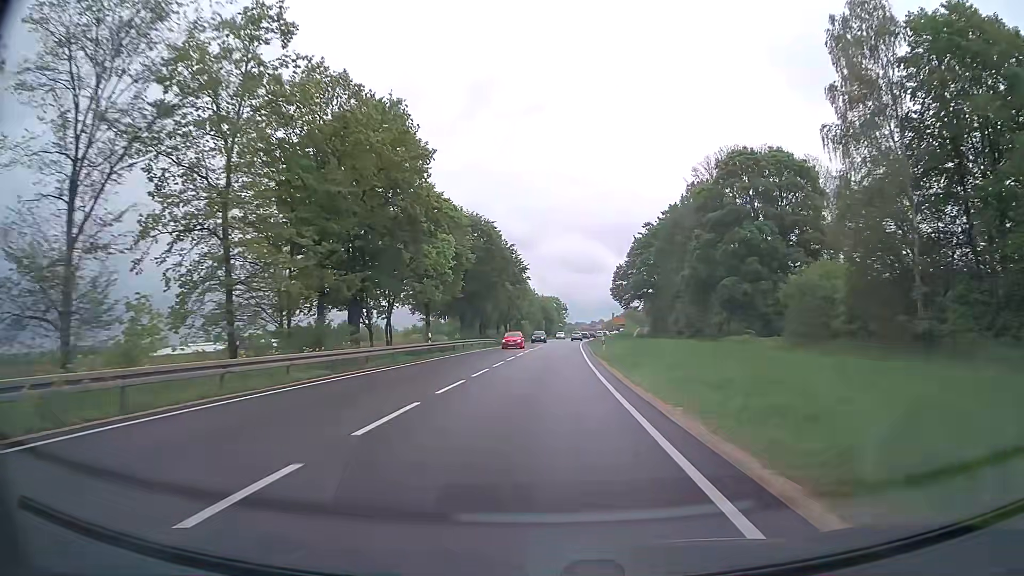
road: primary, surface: asphalt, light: Day
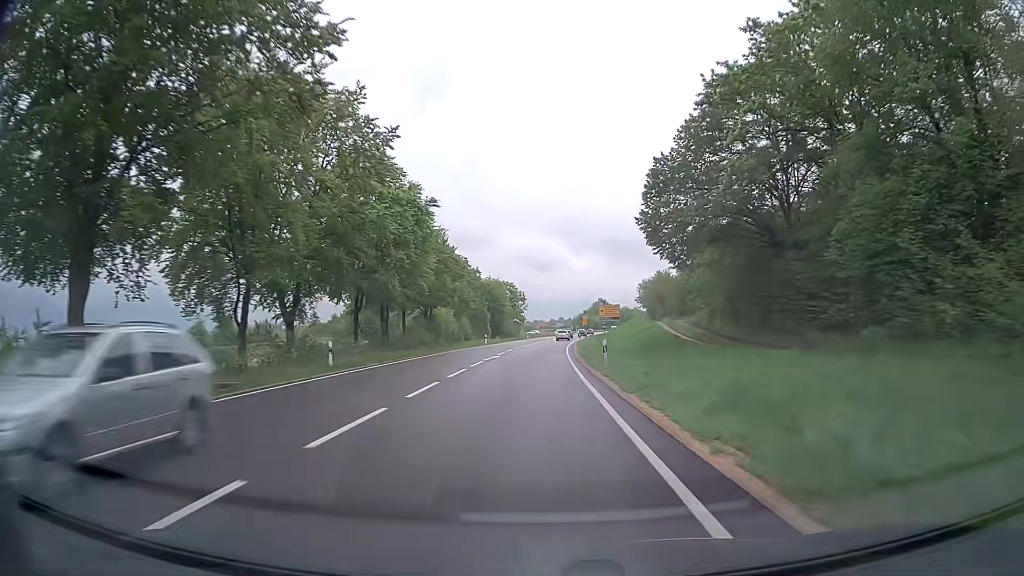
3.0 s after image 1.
(+1.9, +60.6) m; +4°
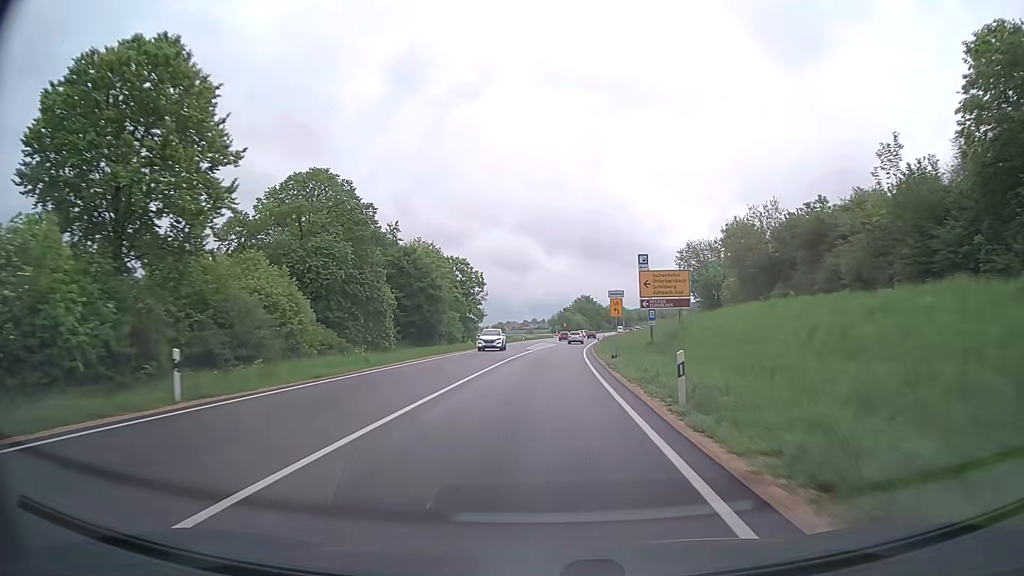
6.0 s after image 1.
(+0.6, +57.5) m; +2°
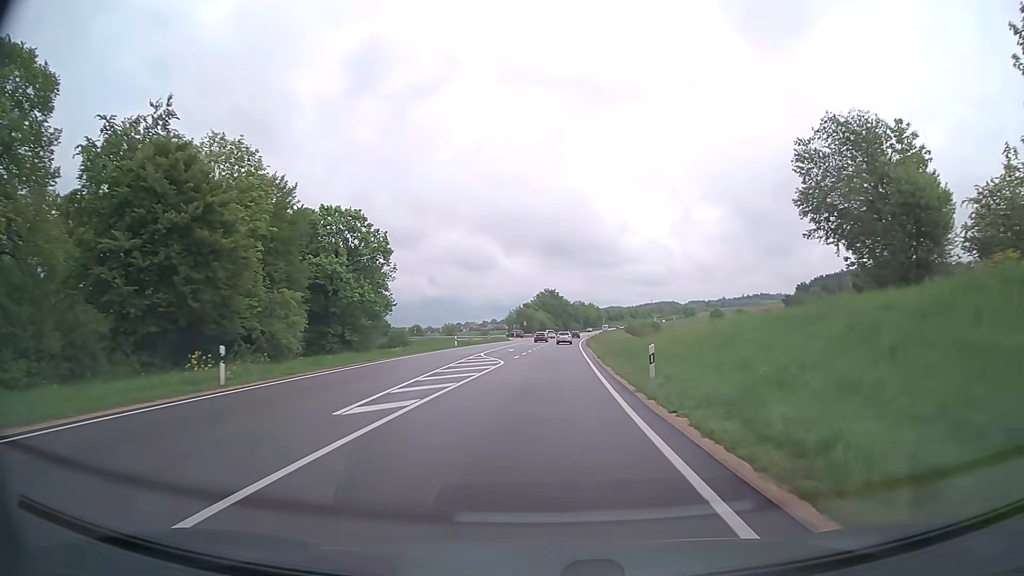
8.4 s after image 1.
(+1.3, +45.1) m; +3°
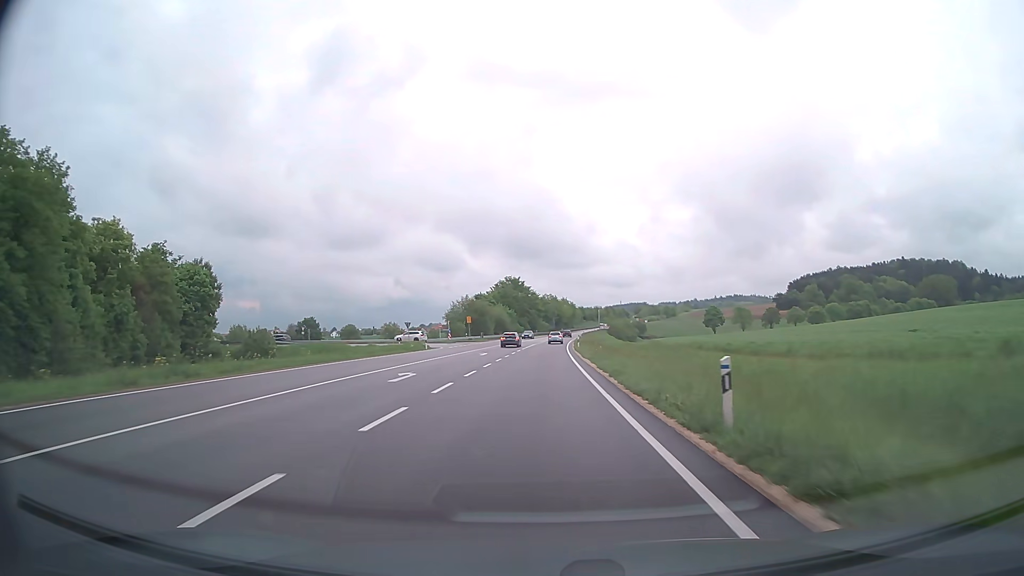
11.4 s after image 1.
(+1.8, +57.1) m; +3°
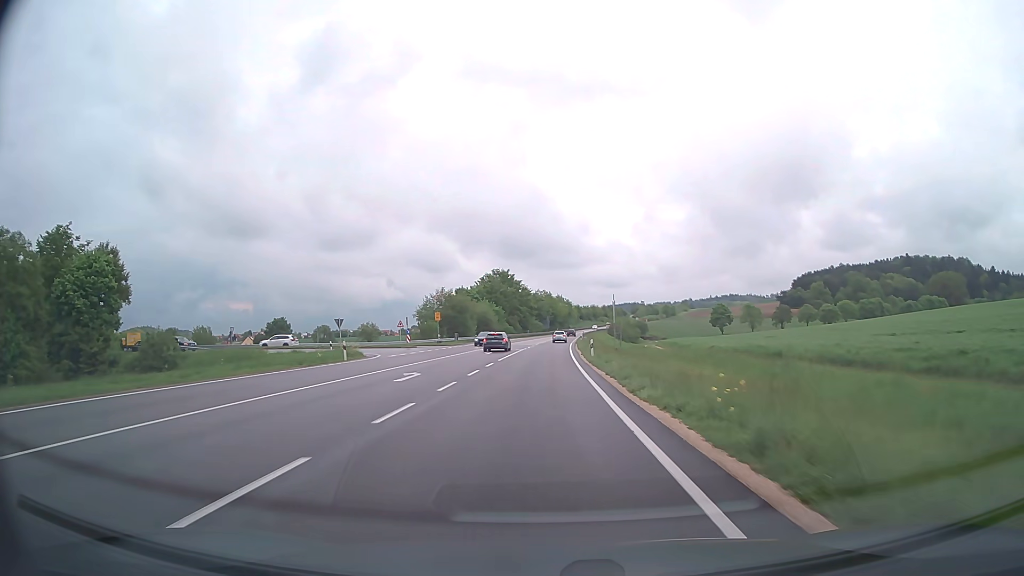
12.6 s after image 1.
(+0.1, +23.2) m; 0°
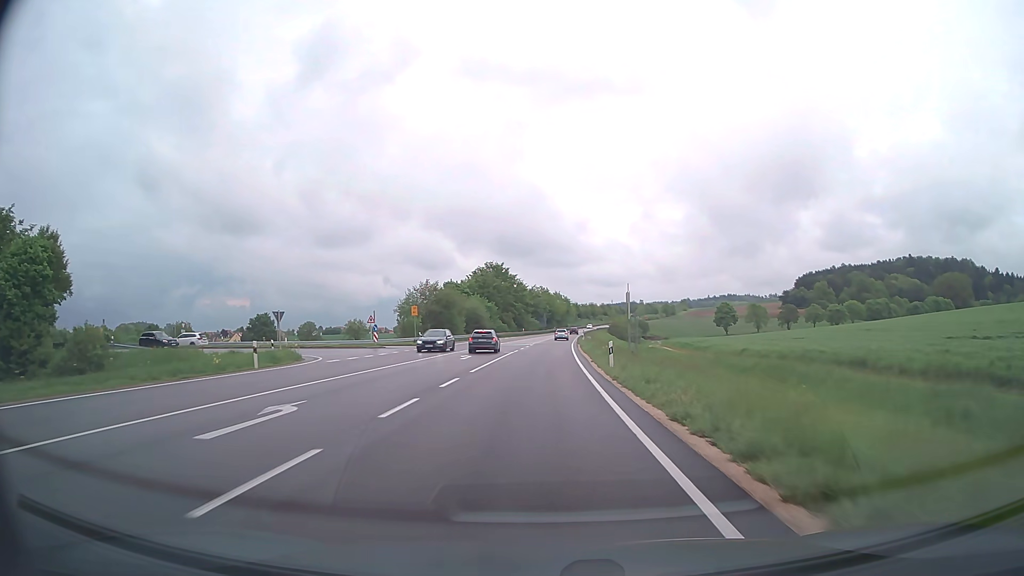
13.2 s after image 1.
(0.0, +11.6) m; 0°
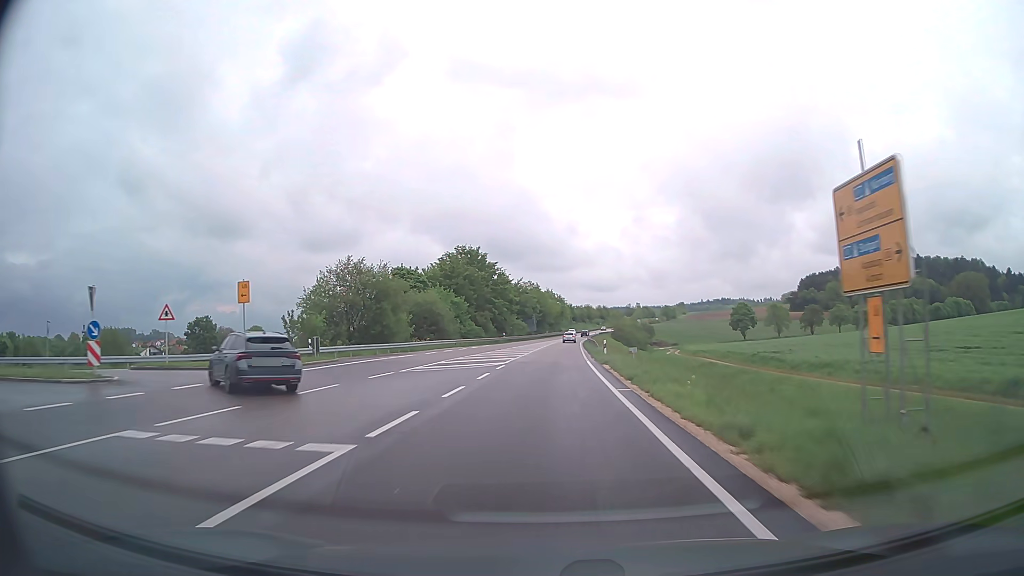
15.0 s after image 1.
(+0.2, +35.1) m; +1°
